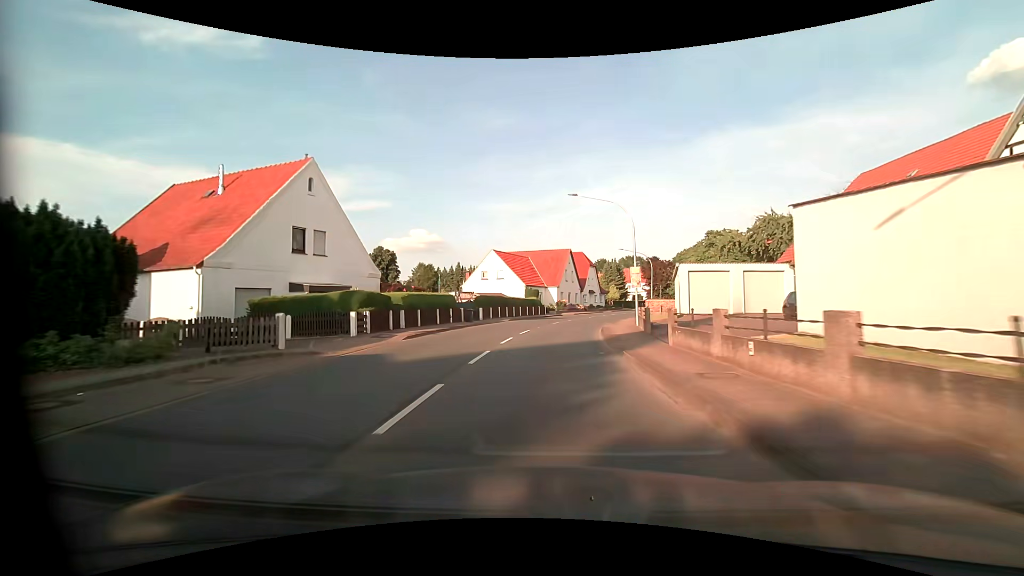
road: primary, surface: asphalt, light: Day
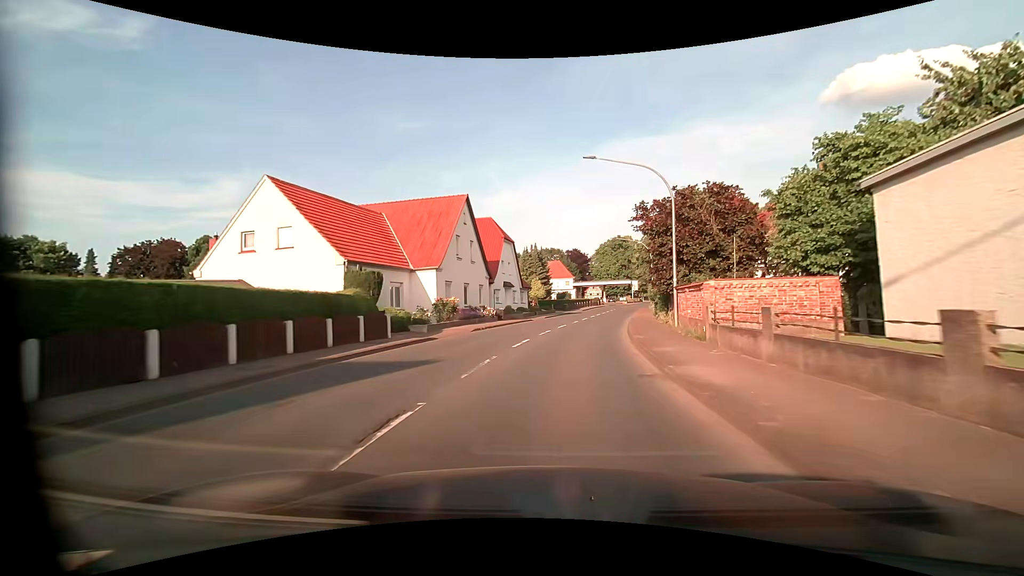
(+2.4, +37.5) m; +10°
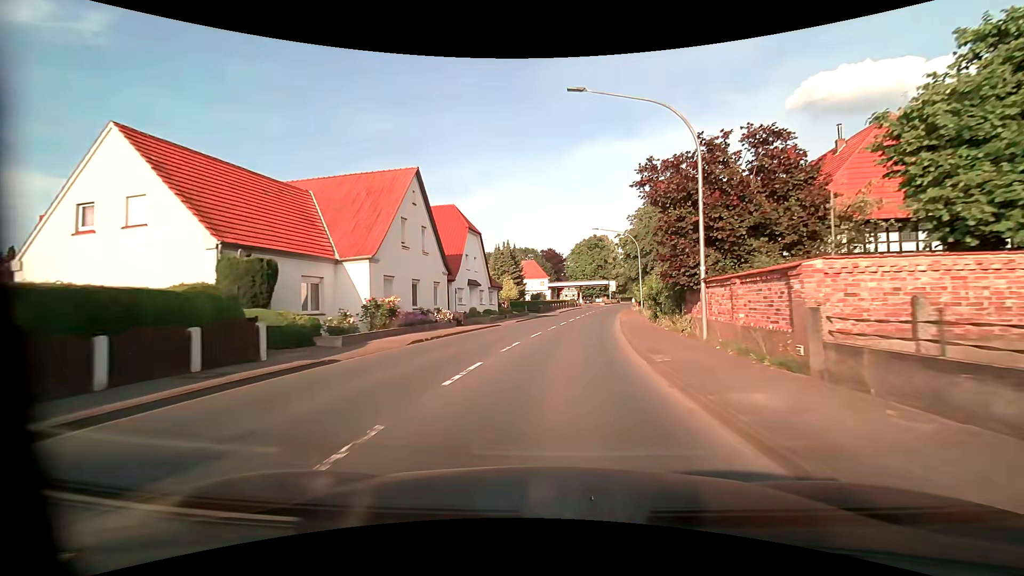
(+0.2, +7.3) m; +3°
(0, +10) (+1, +20) (+2, +30) (+4, +40) (+5, +50) (+7, +60) (+8, +69) (+10, +79) (+12, +89) (+15, +99) m
